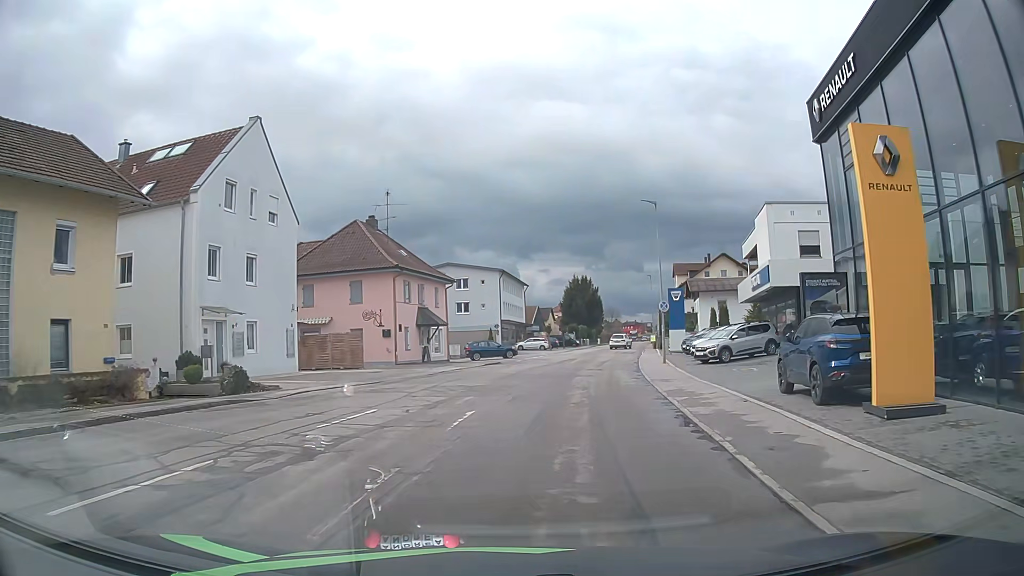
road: unclassified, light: Day
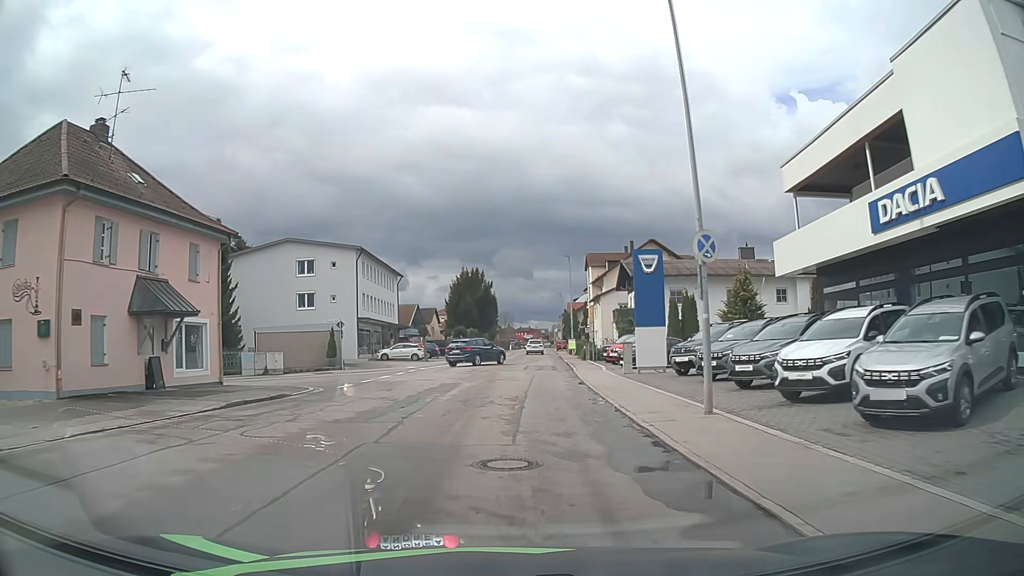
(+2.8, +23.3) m; +11°
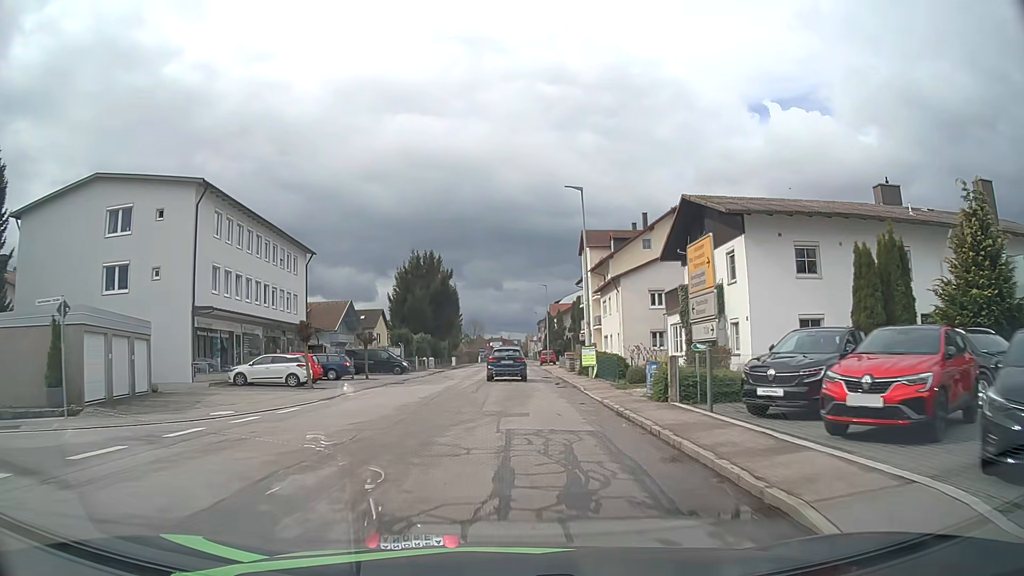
(+0.4, +27.1) m; +2°
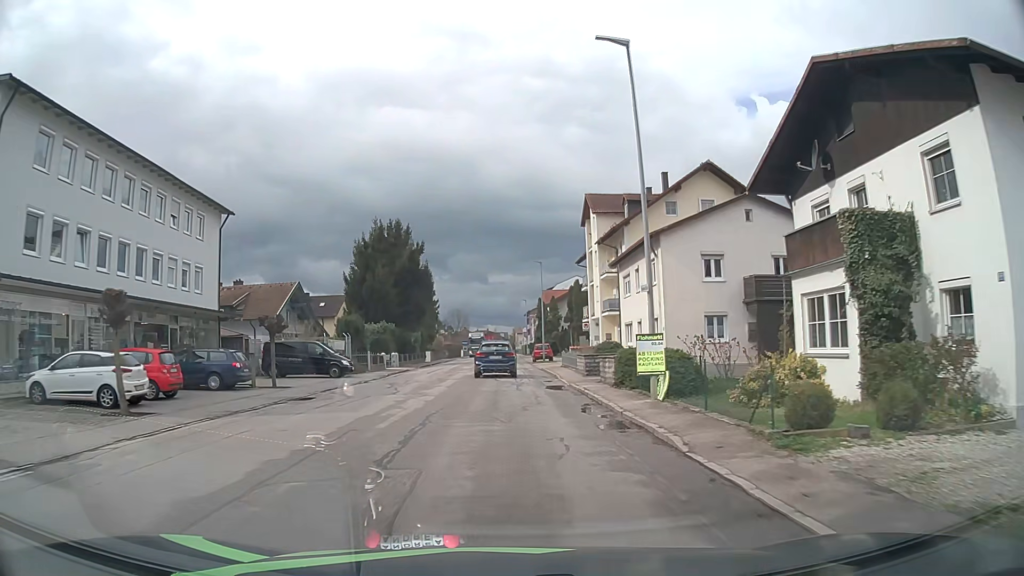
(+0.2, +14.6) m; +1°
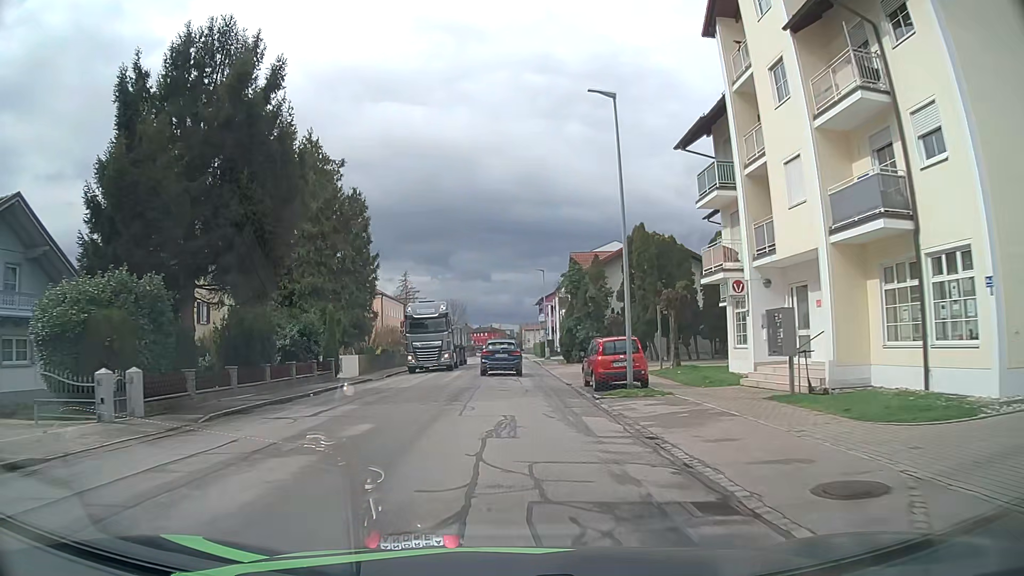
(-0.1, +38.1) m; 0°
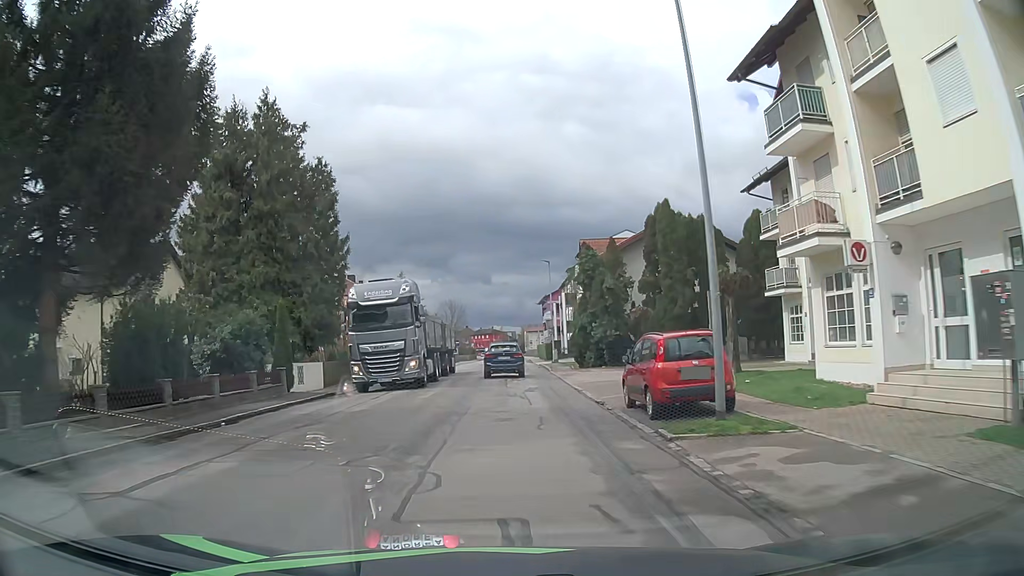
(0.0, +7.6) m; -1°
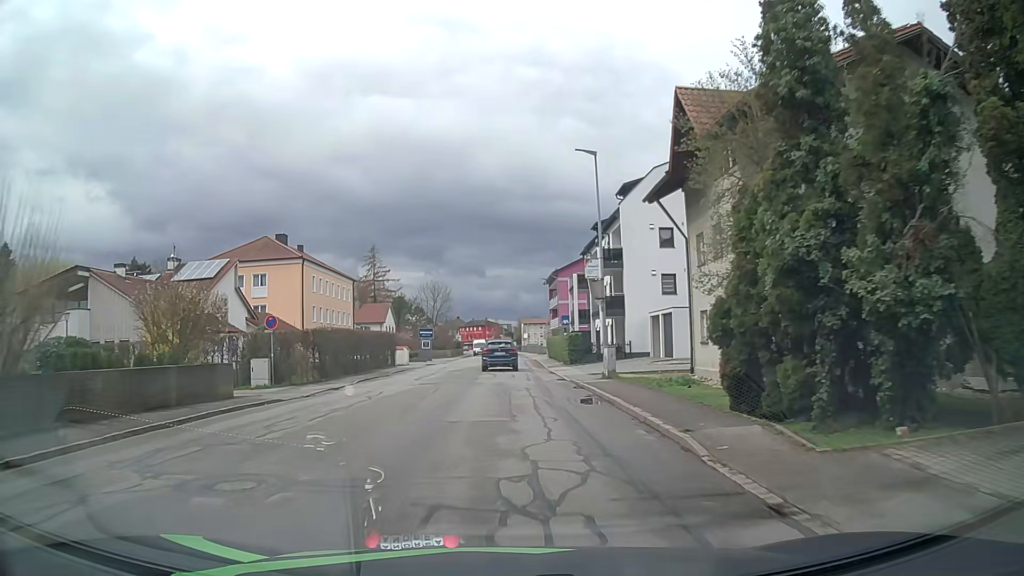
(+0.3, +30.5) m; +1°
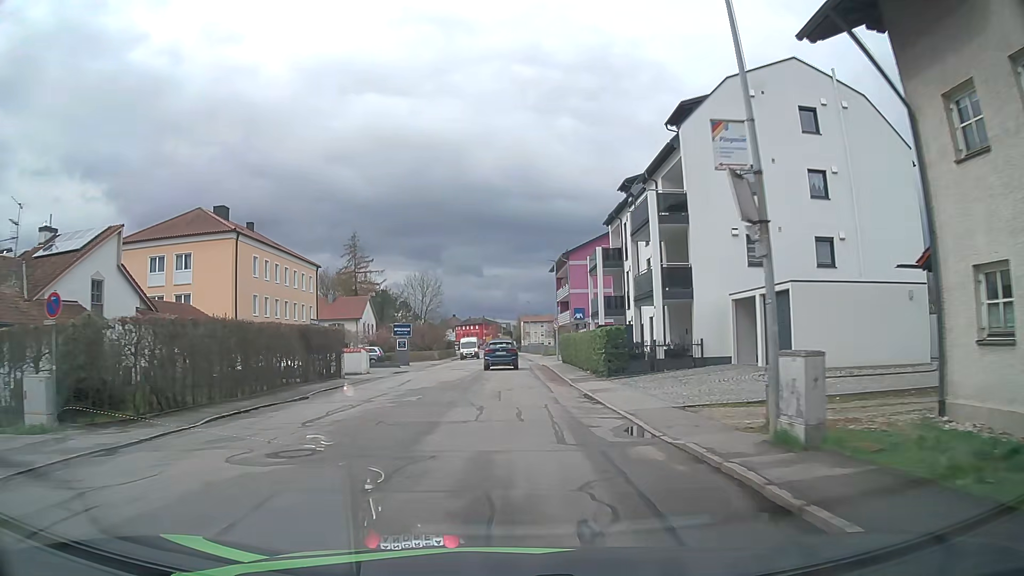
(-0.1, +15.5) m; 0°
(0, +10) (0, +20) (0, +30) (0, +40) (0, +50) (0, +60) (0, +70) (0, +80) (0, +90) (-1, +100) m
